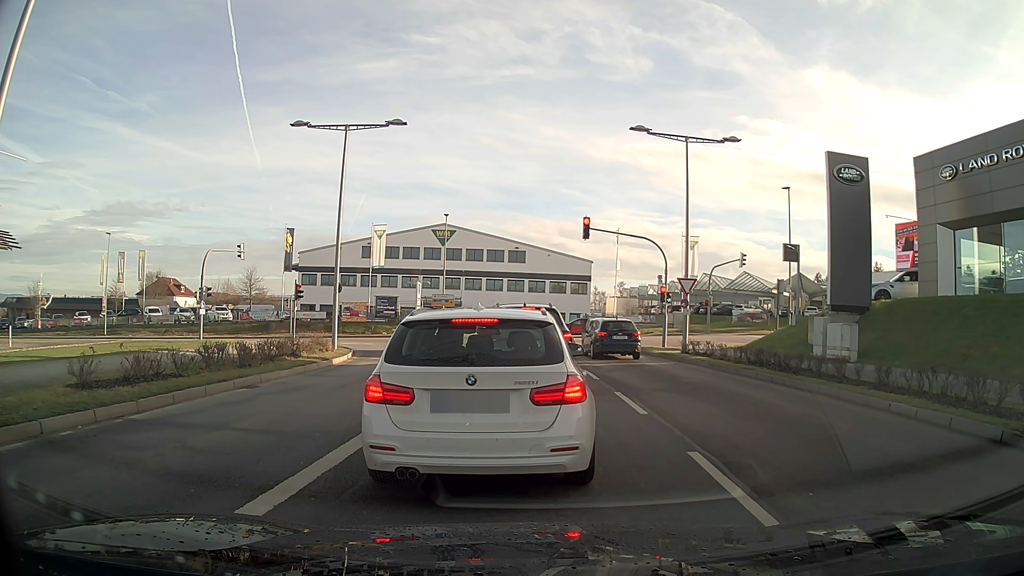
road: secondary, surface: asphalt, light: Day
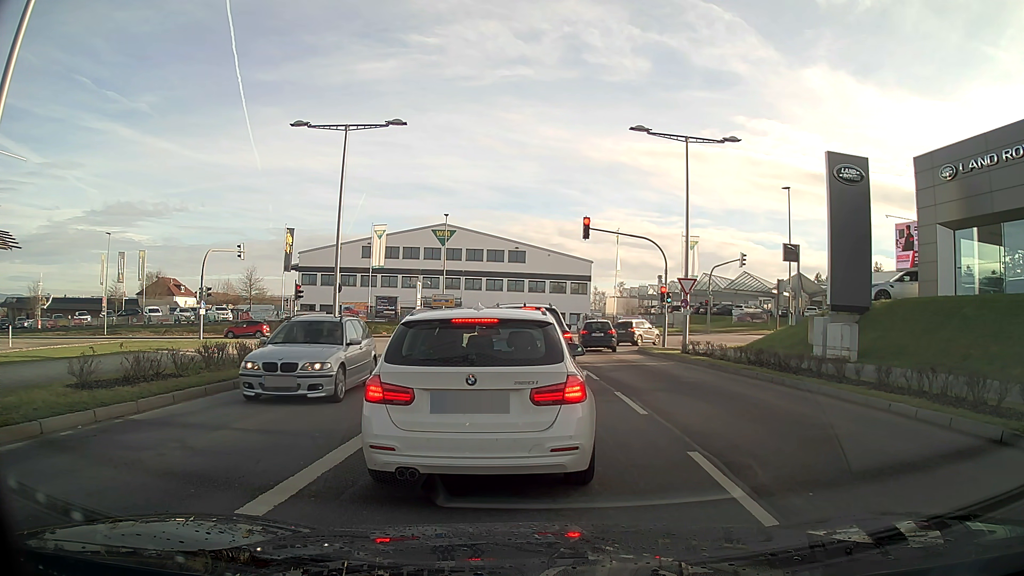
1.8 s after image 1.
(0.0, 0.0) m; 0°
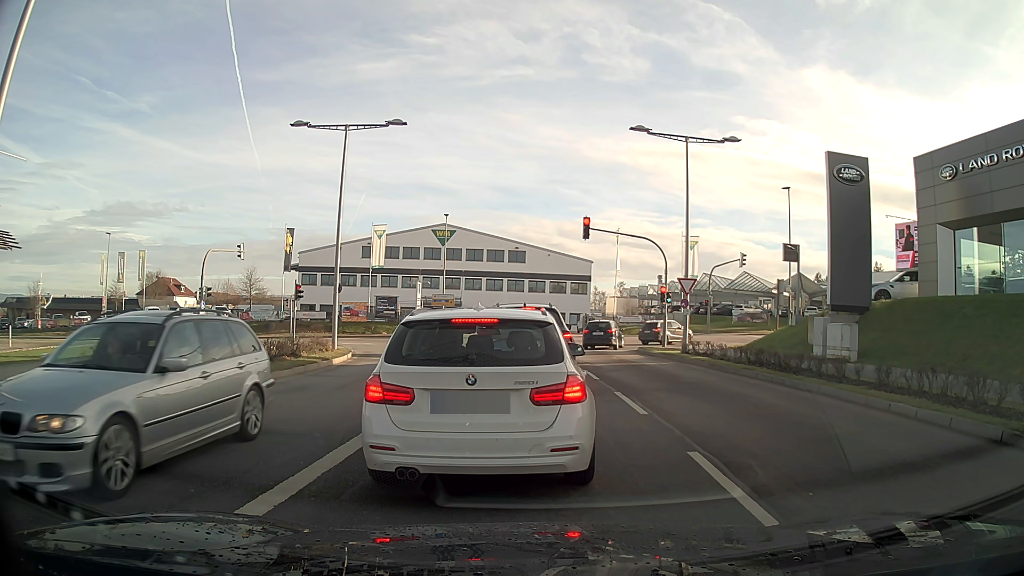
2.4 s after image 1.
(0.0, 0.0) m; 0°
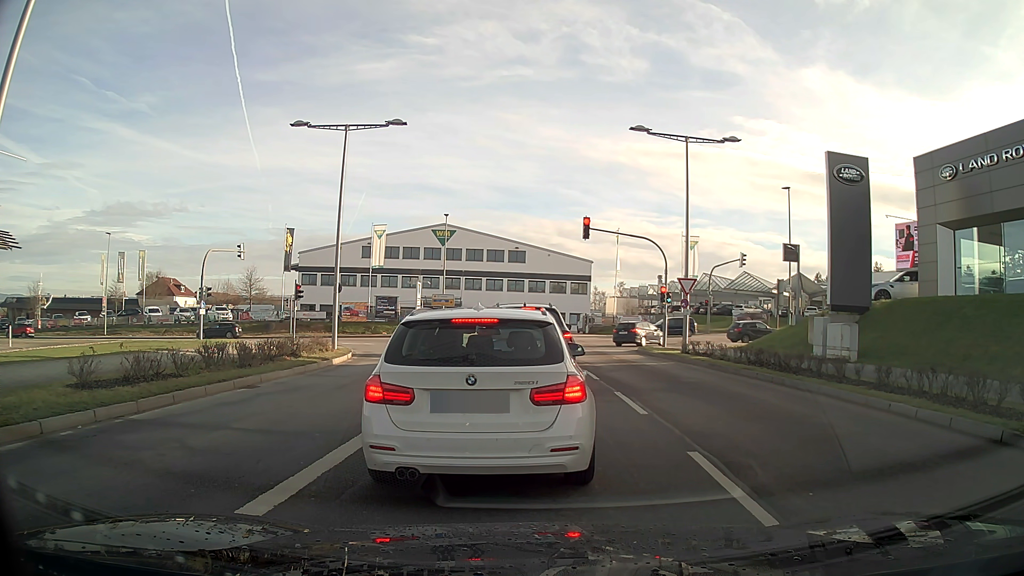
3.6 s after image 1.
(0.0, 0.0) m; 0°
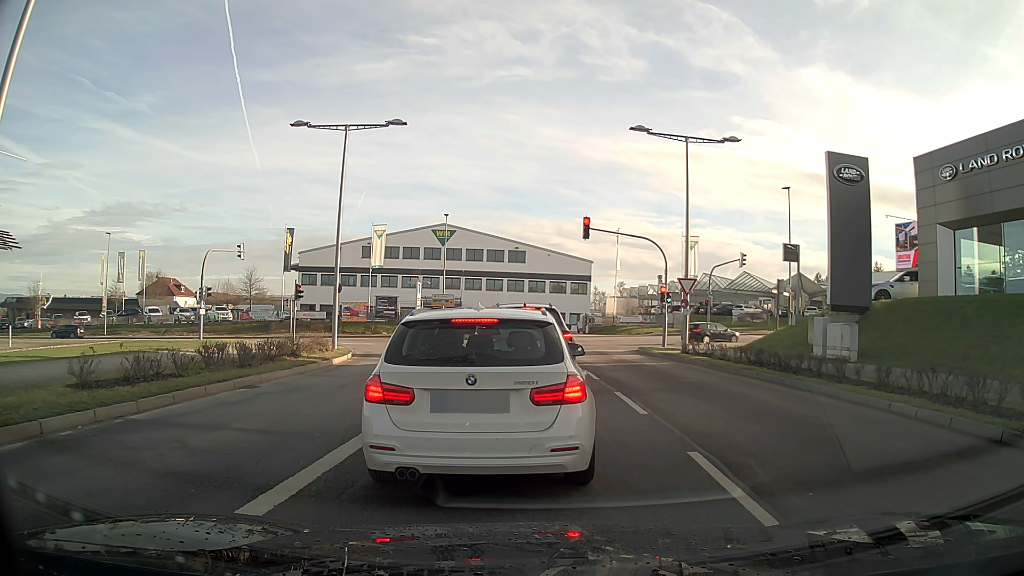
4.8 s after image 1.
(0.0, 0.0) m; 0°
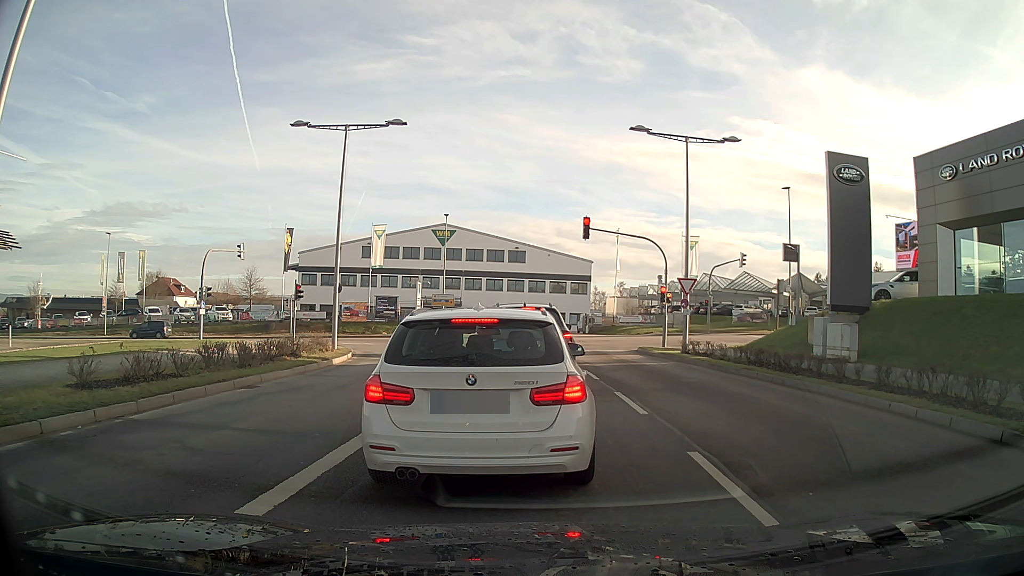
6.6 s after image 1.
(0.0, 0.0) m; 0°
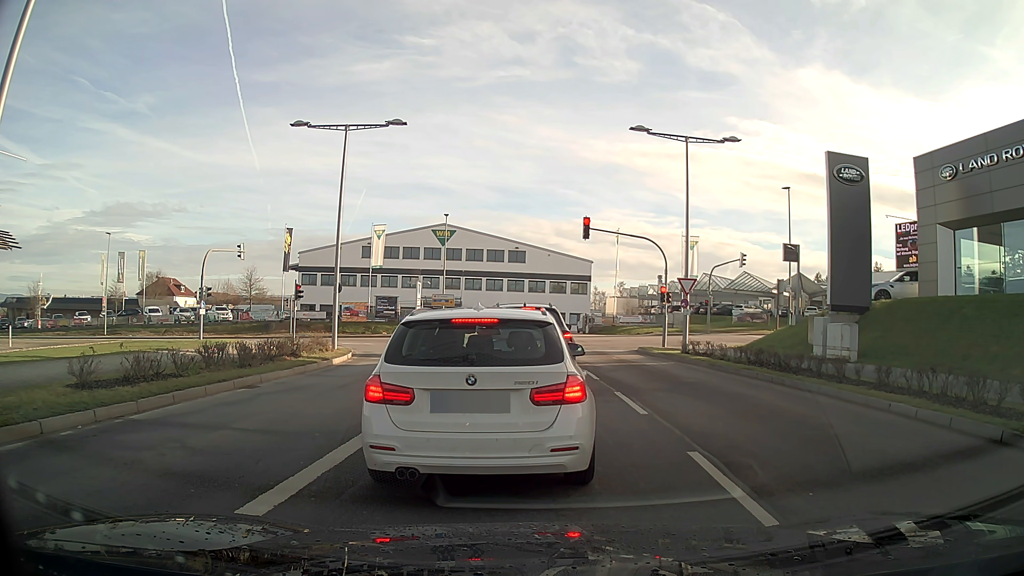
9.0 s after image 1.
(0.0, 0.0) m; 0°
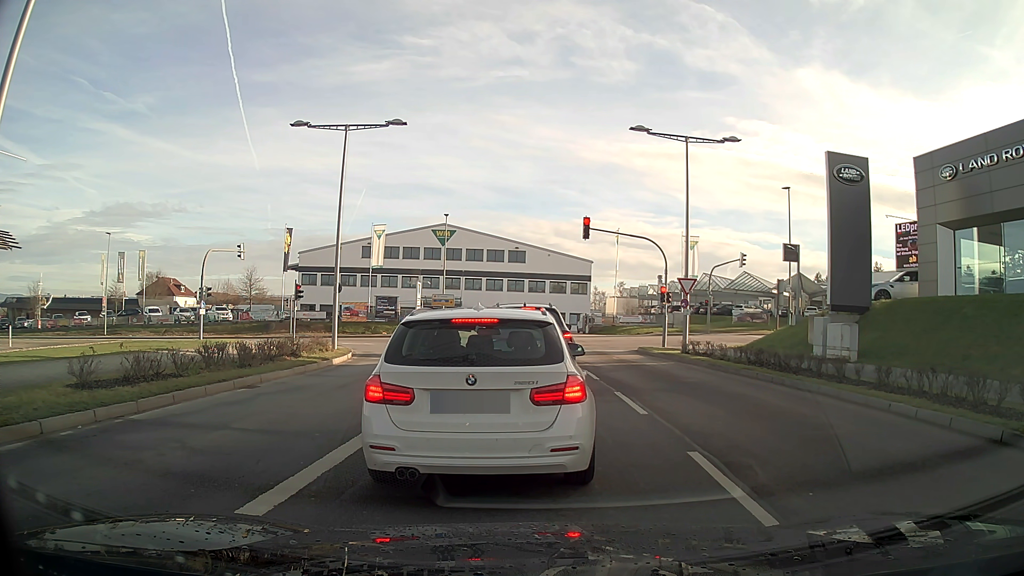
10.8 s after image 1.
(0.0, 0.0) m; 0°
